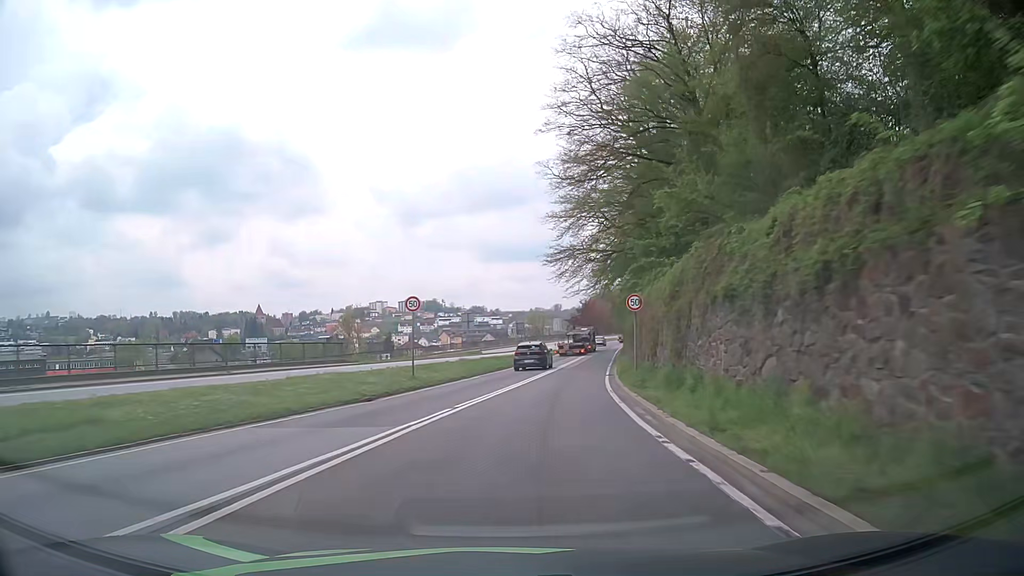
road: primary_link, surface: asphalt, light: Day
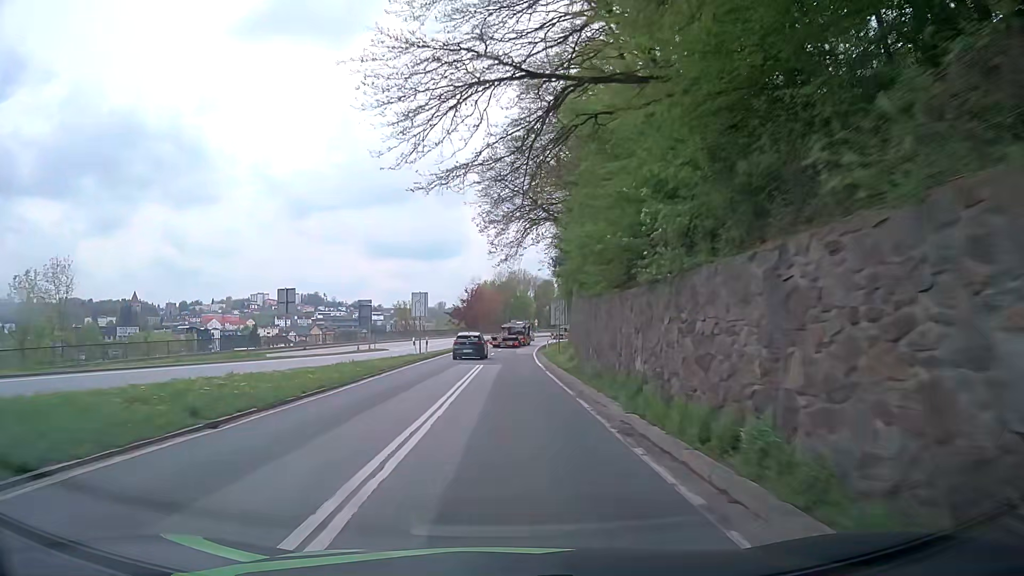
(+4.4, +38.2) m; +11°
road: primary
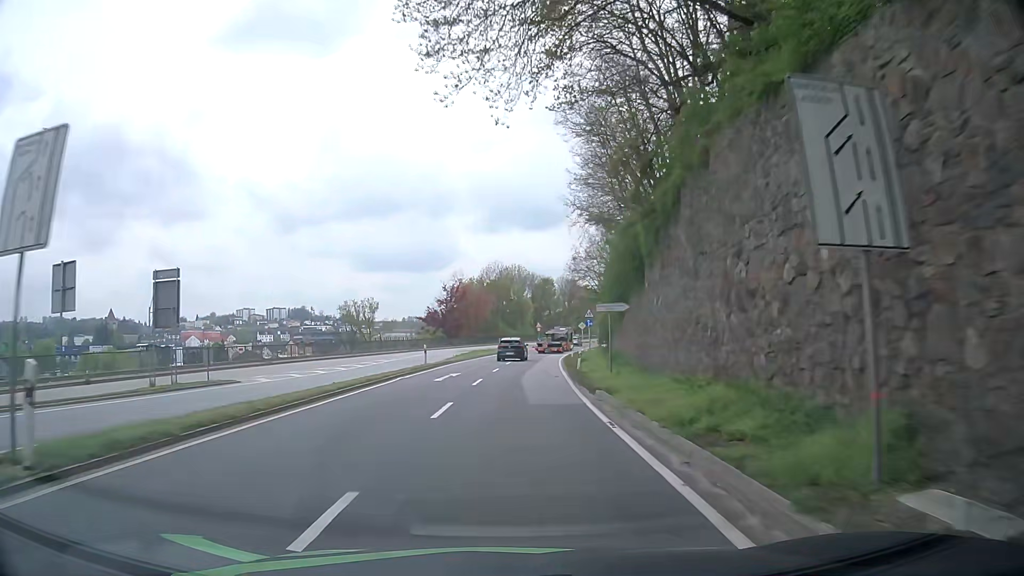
(+0.1, +34.9) m; +1°
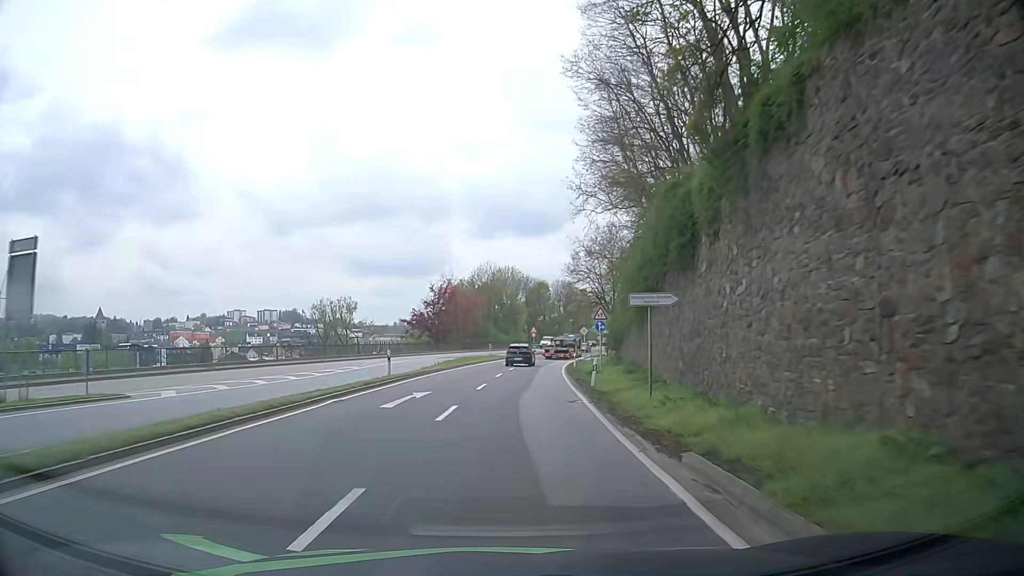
(0.0, +8.8) m; +1°
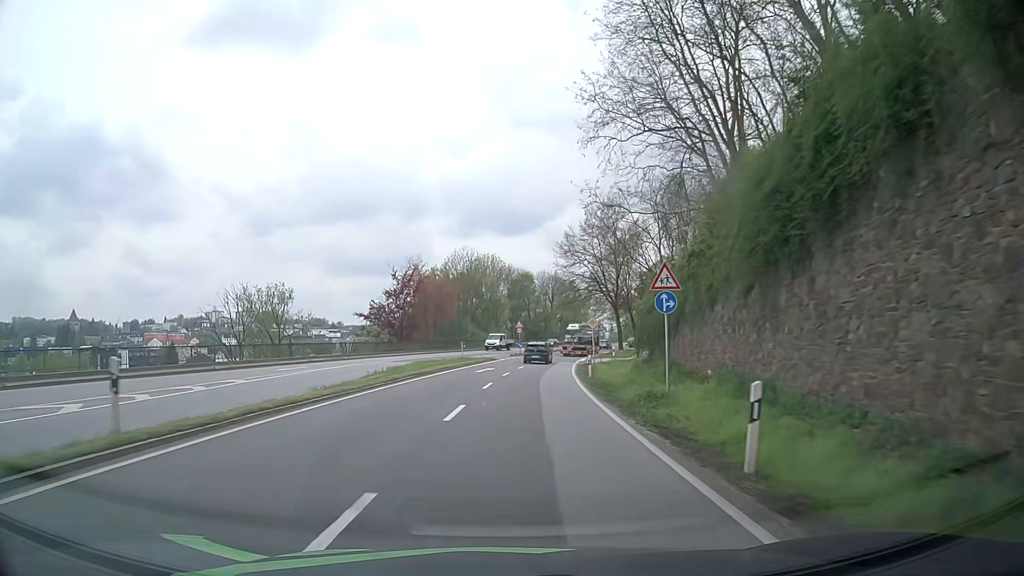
(0.0, +18.5) m; +1°
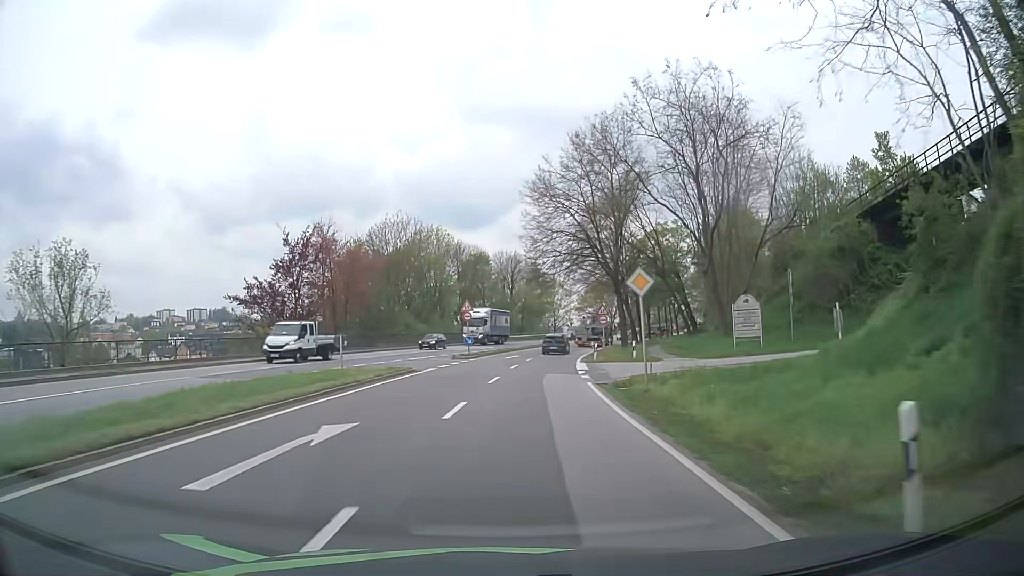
(+0.9, +27.4) m; +4°
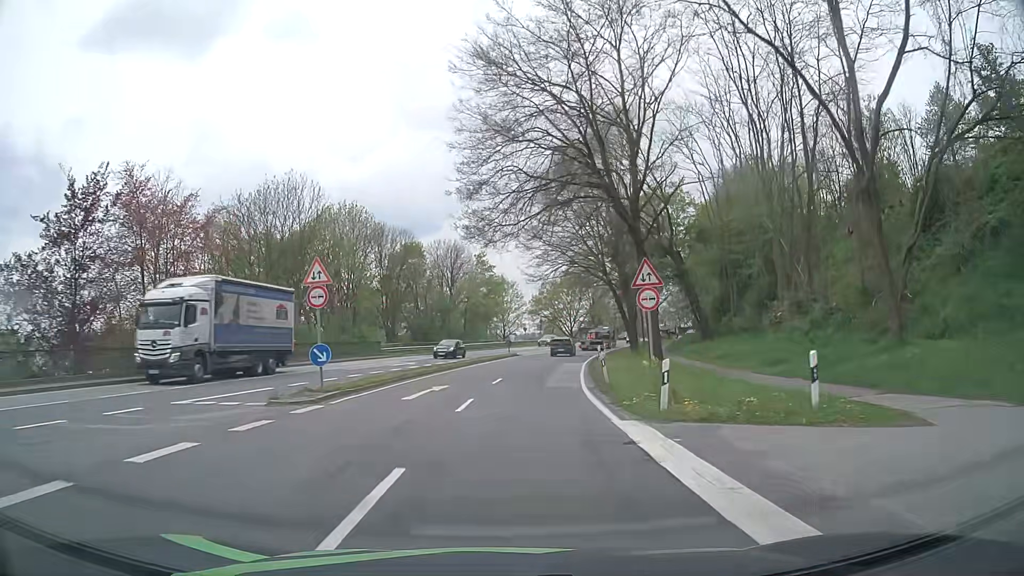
(+0.9, +25.2) m; +4°
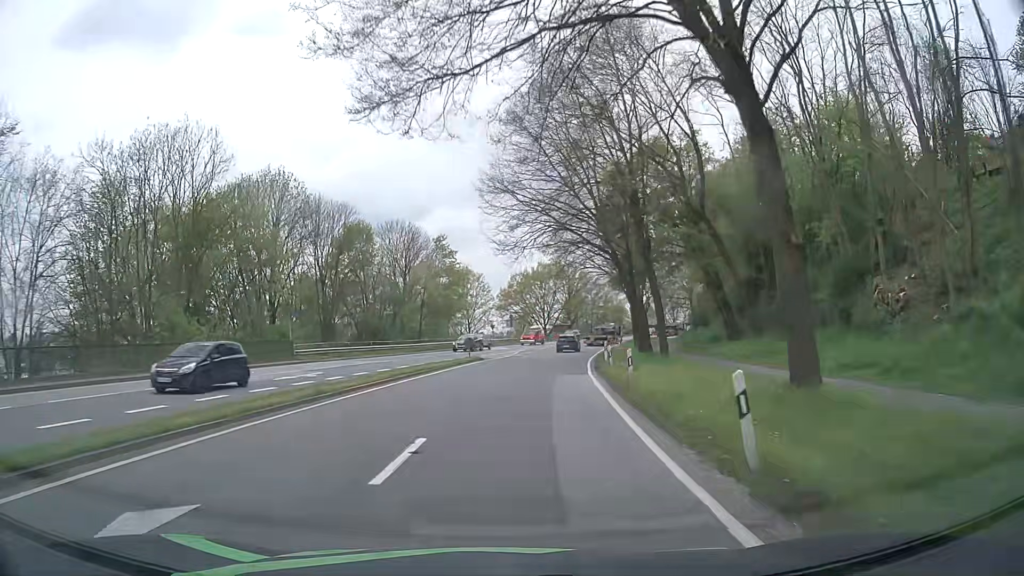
(+0.5, +15.9) m; +3°
(0, +10) (+1, +20) (+1, +30) (+2, +40) (+4, +50) (+5, +60) (+8, +69) (+10, +79) (+13, +89) (+16, +98) m
